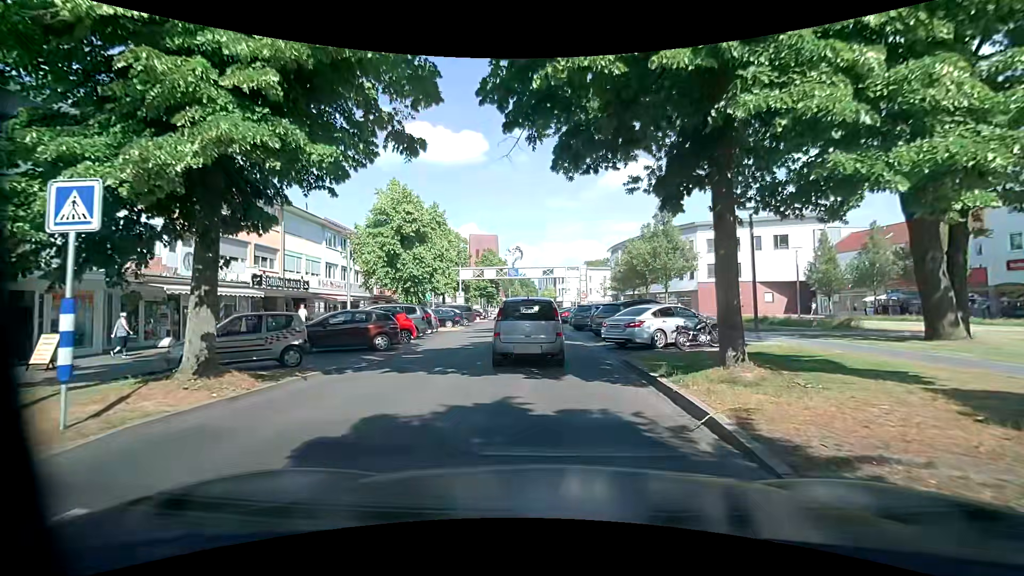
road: residential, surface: asphalt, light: Day
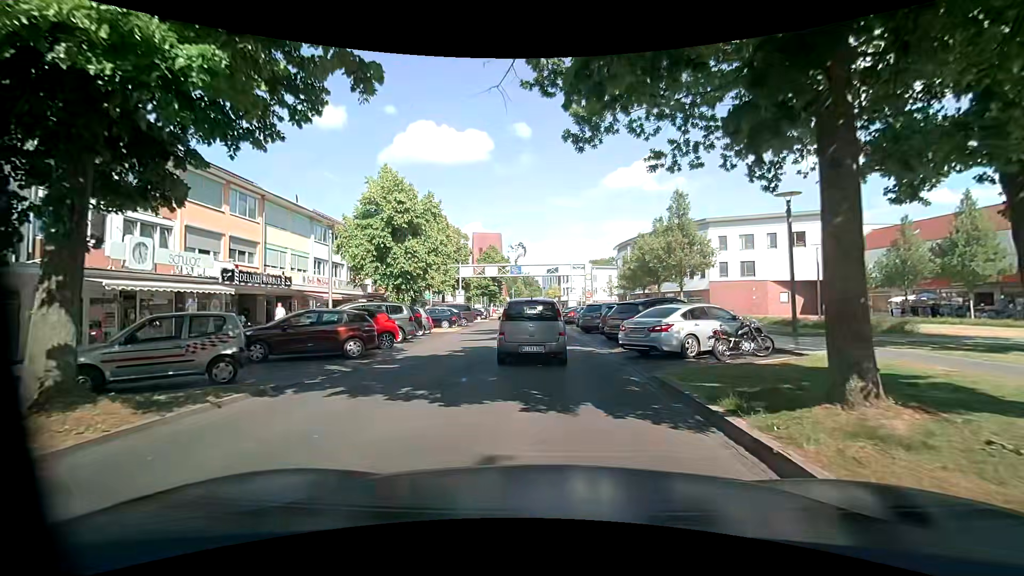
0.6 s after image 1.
(0.0, +3.0) m; 0°
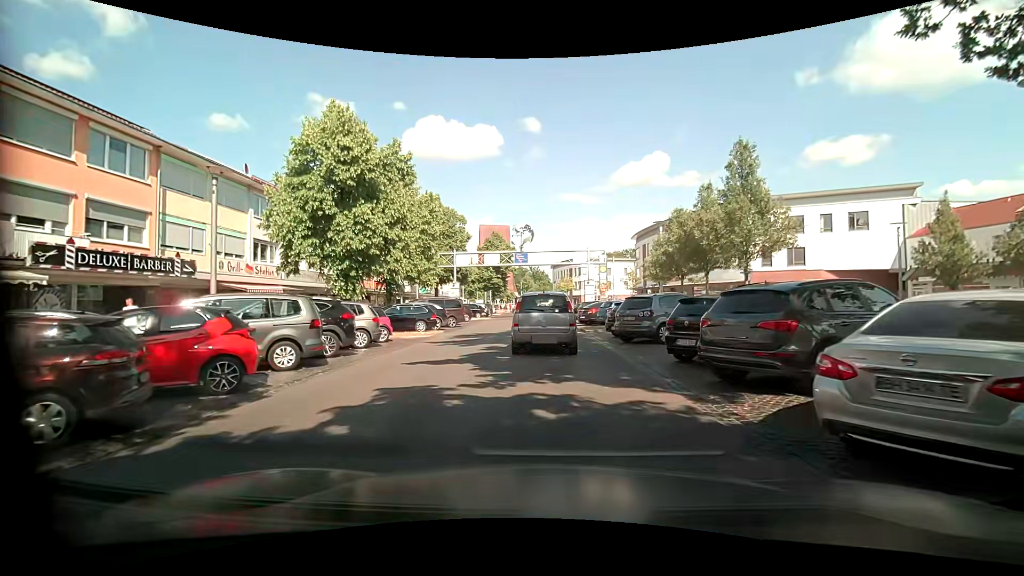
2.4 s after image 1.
(-0.2, +9.9) m; -1°
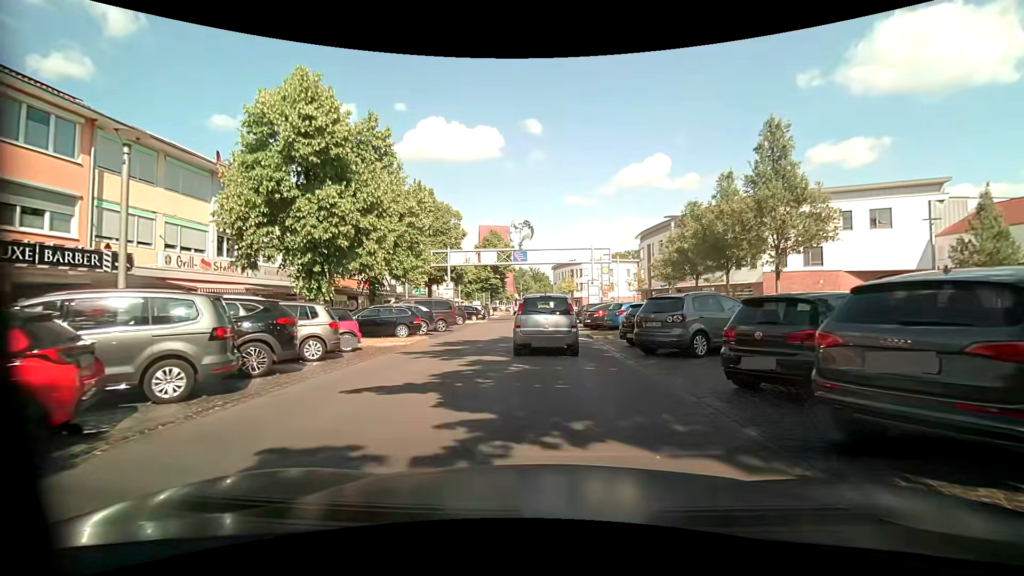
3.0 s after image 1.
(-0.1, +3.5) m; -1°
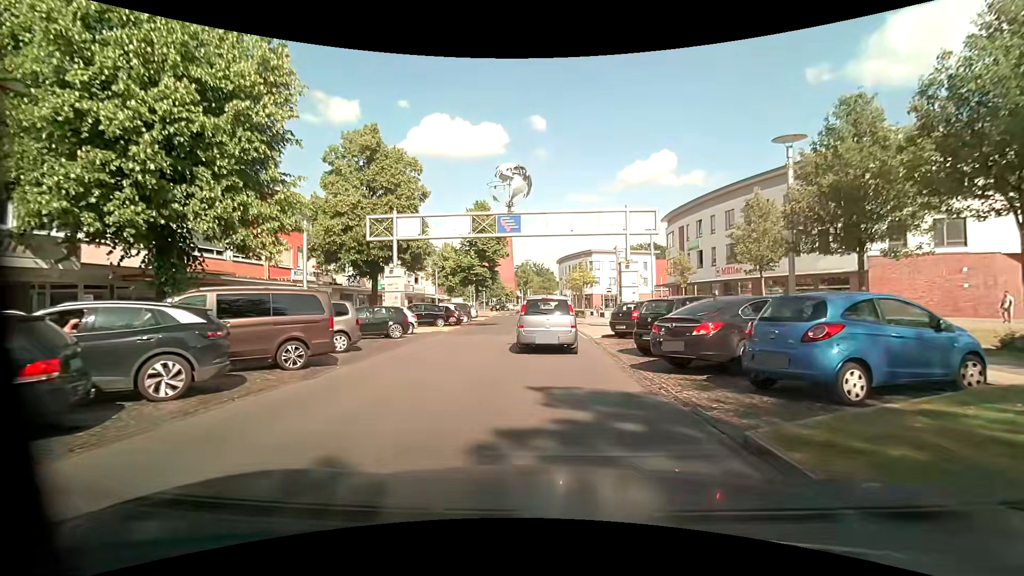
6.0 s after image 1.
(+0.2, +17.5) m; -1°
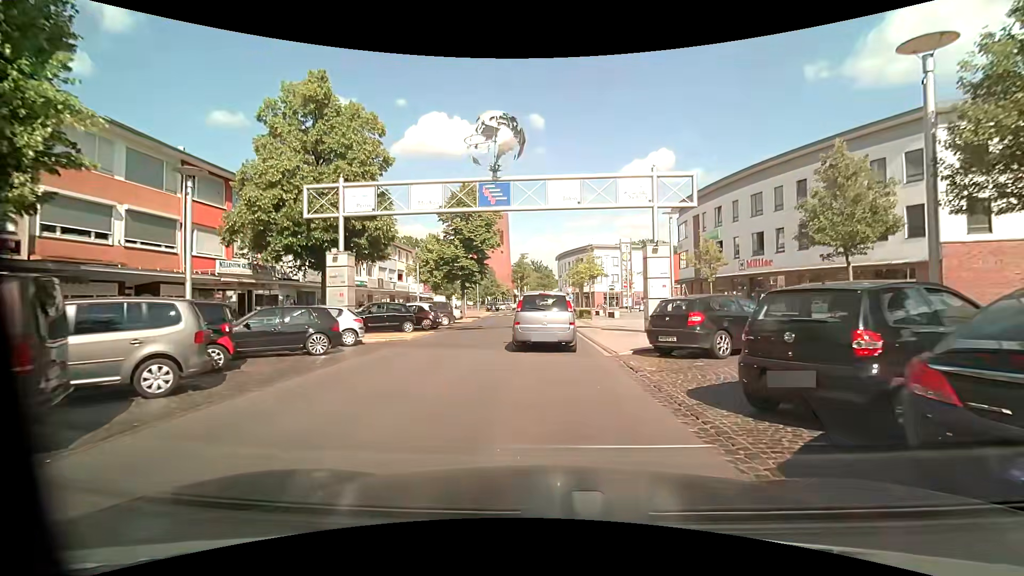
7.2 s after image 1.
(+0.1, +7.3) m; +1°
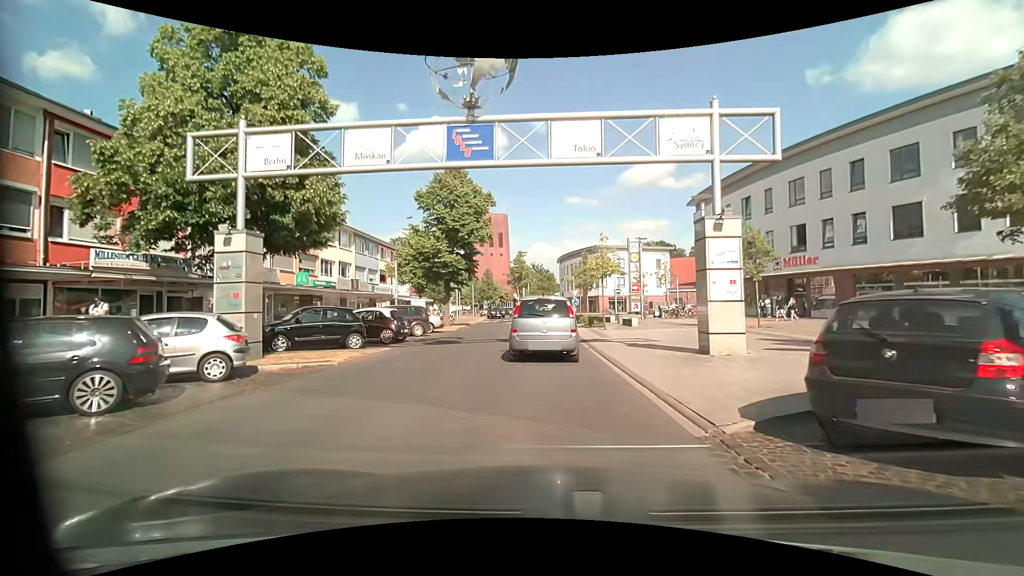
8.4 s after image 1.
(0.0, +7.1) m; 0°
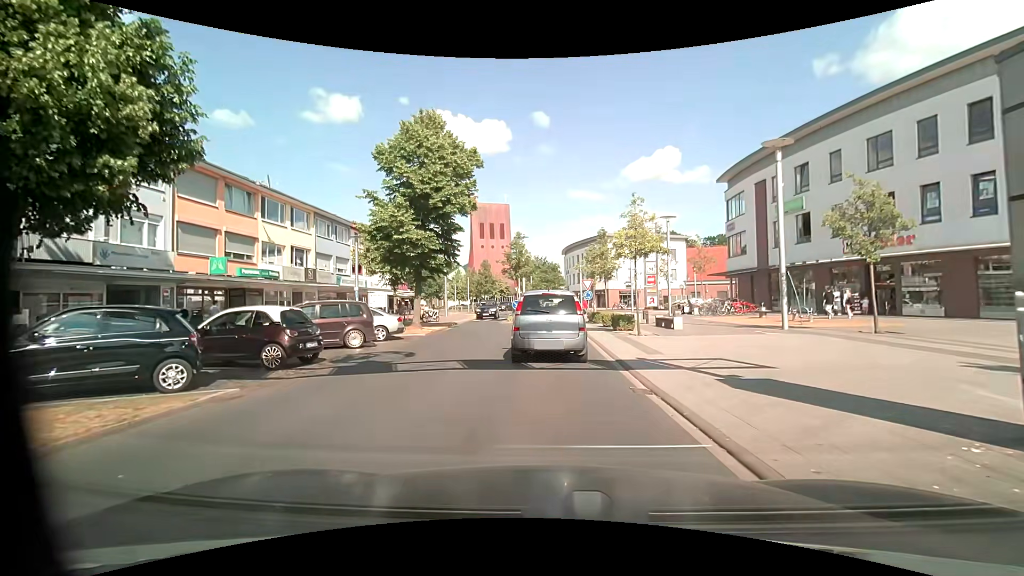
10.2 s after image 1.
(-0.1, +8.9) m; -1°
(0, +10) (0, +20) (0, +30) (0, +40) (0, +50) (+3, +59) (+8, +68) (+6, +77) (+1, +86) (-2, +96) m
